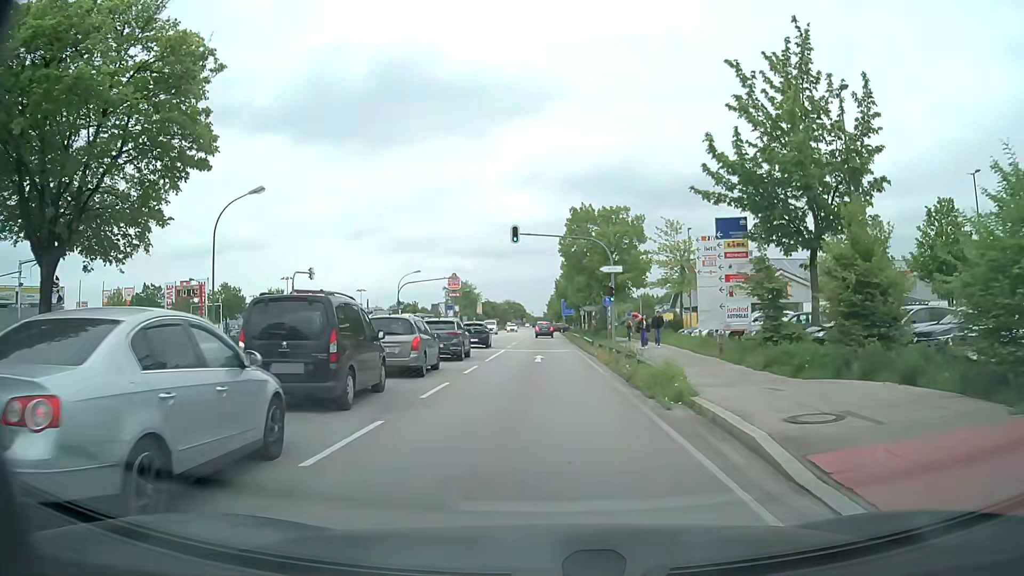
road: secondary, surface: asphalt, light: Day
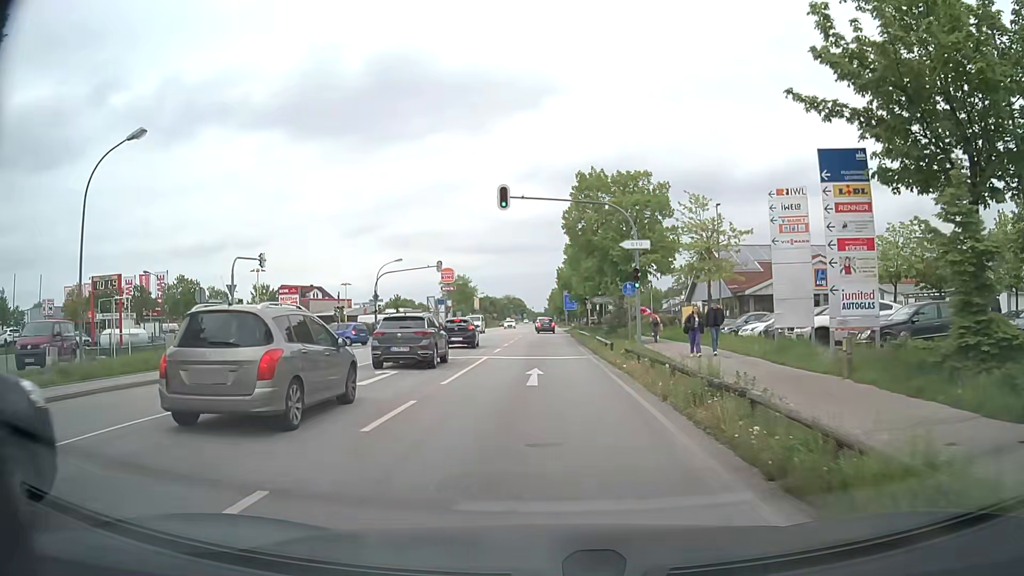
(-0.1, +10.3) m; -1°
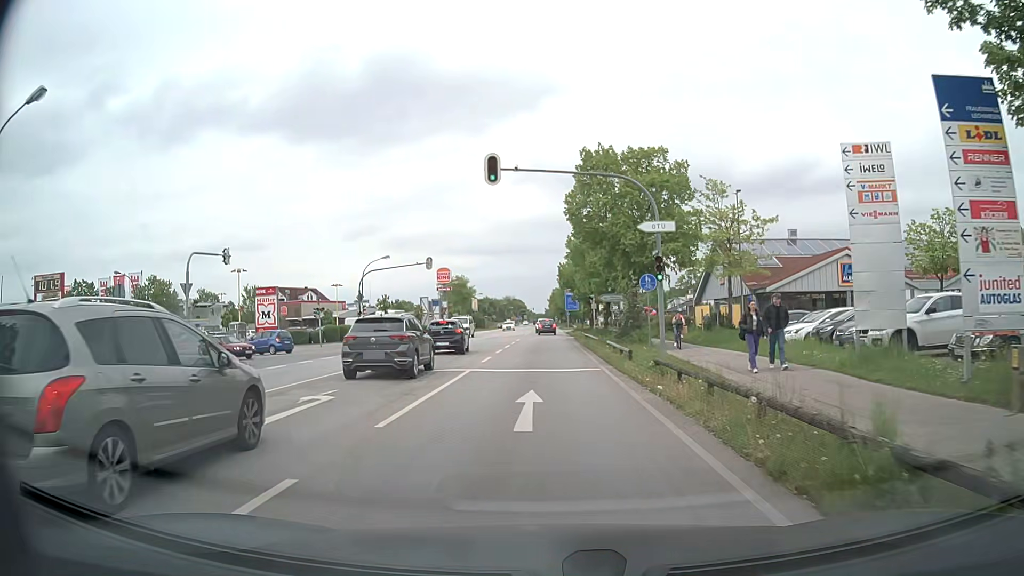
(0.0, +5.6) m; 0°
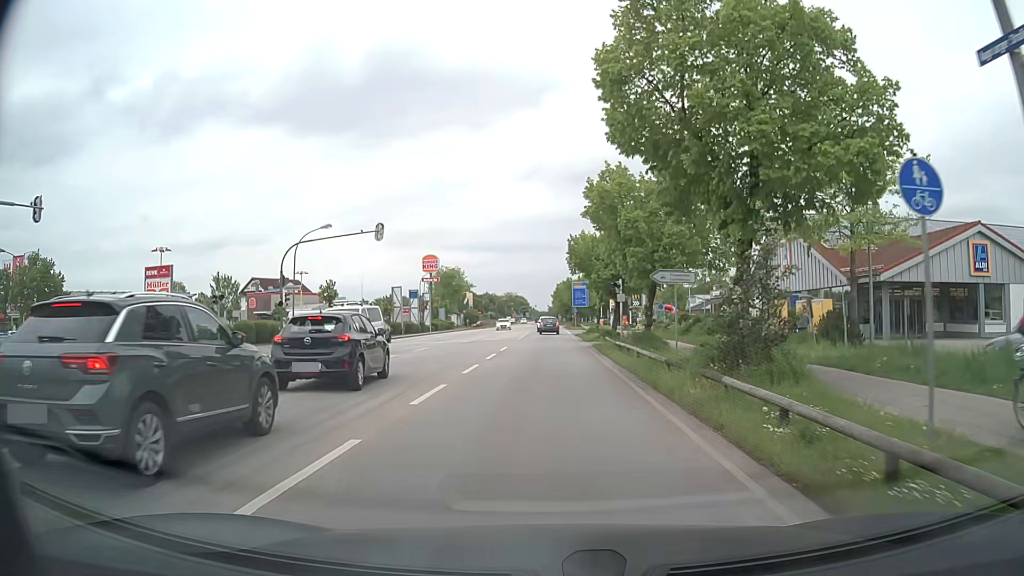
(0.0, +18.1) m; 0°
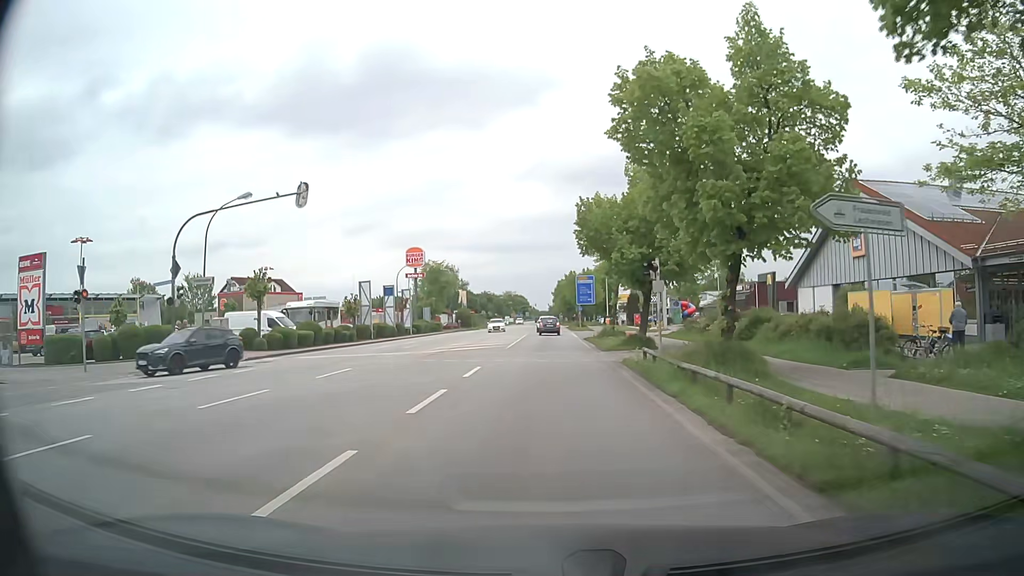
(-0.1, +12.5) m; -1°
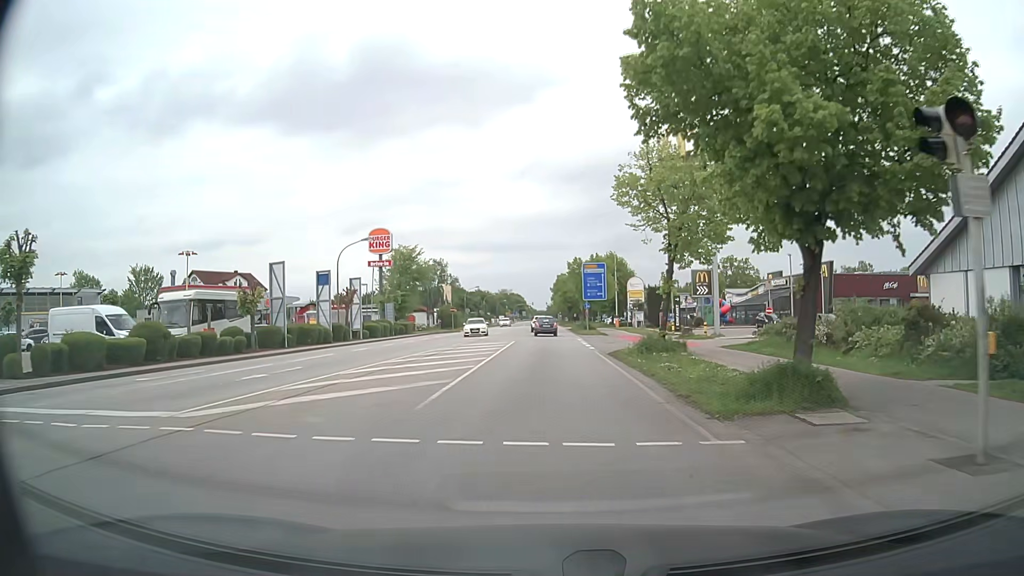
(+0.2, +19.1) m; +1°
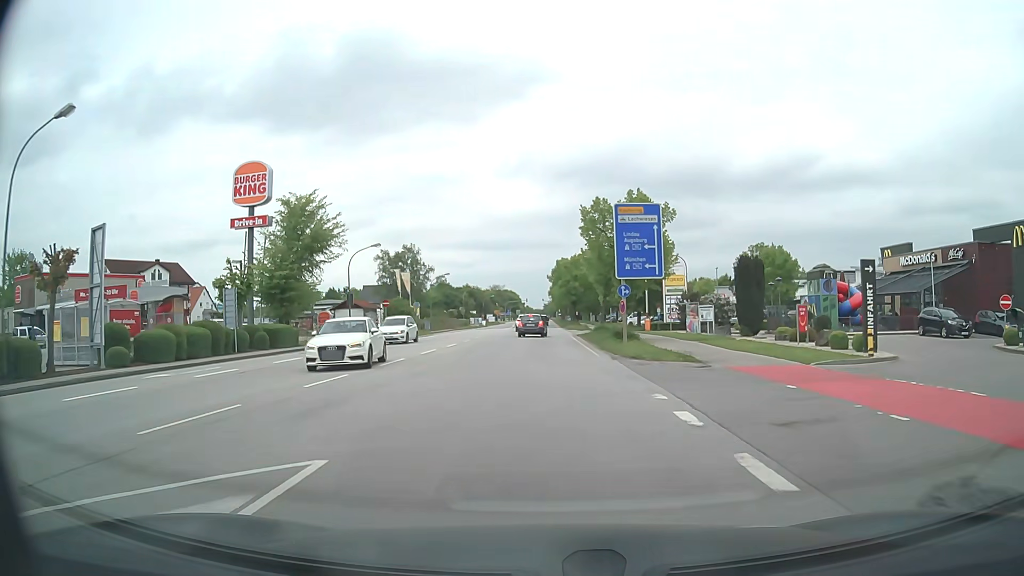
(-0.2, +33.7) m; 0°
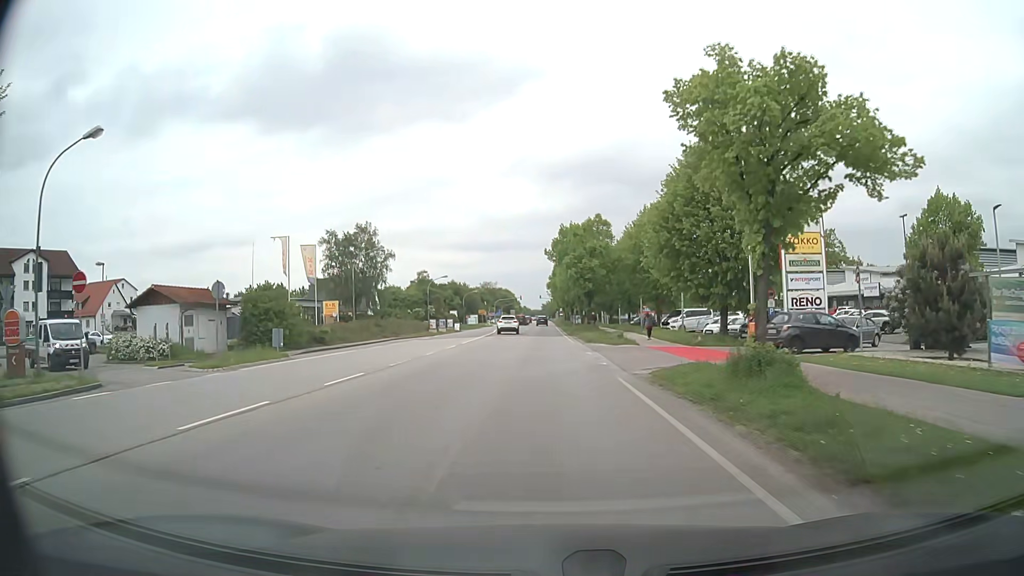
(0.0, +35.6) m; 0°
(0, +10) (0, +20) (0, +30) (0, +40) (0, +50) (-1, +60) (-1, +70) (-1, +80) (-1, +90) (-1, +100) m
